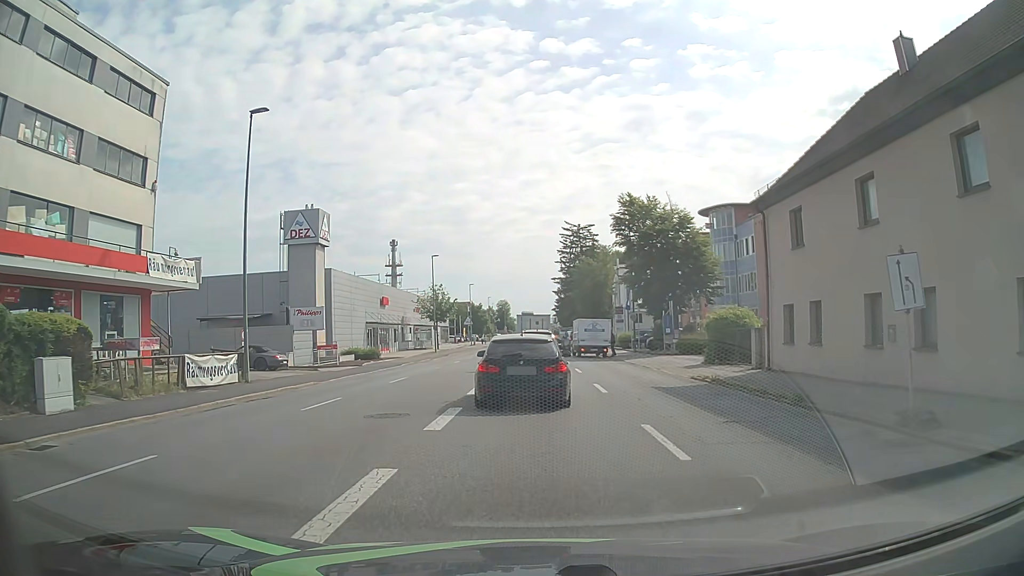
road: tertiary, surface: asphalt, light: Day
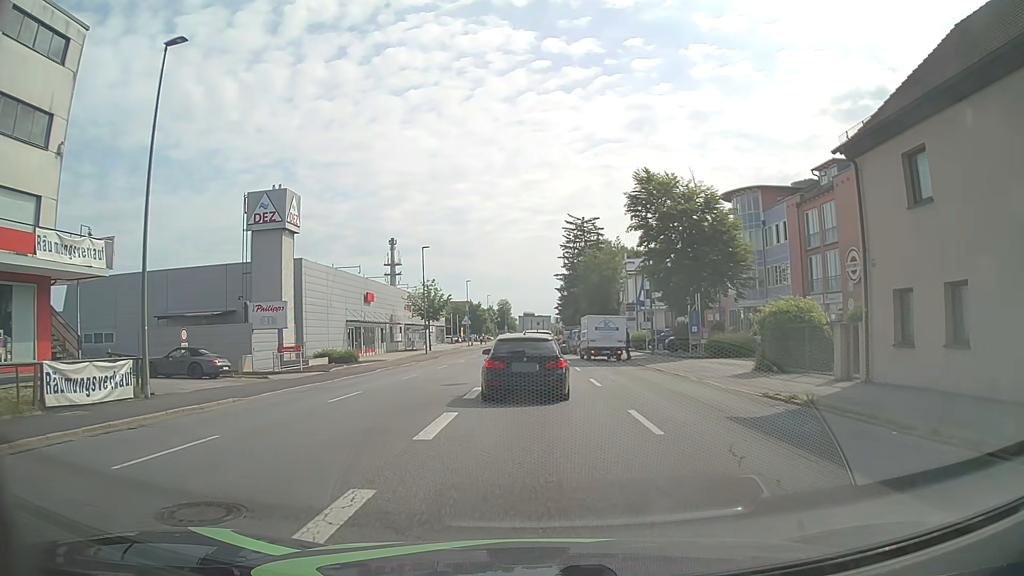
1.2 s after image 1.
(0.0, +7.2) m; 0°
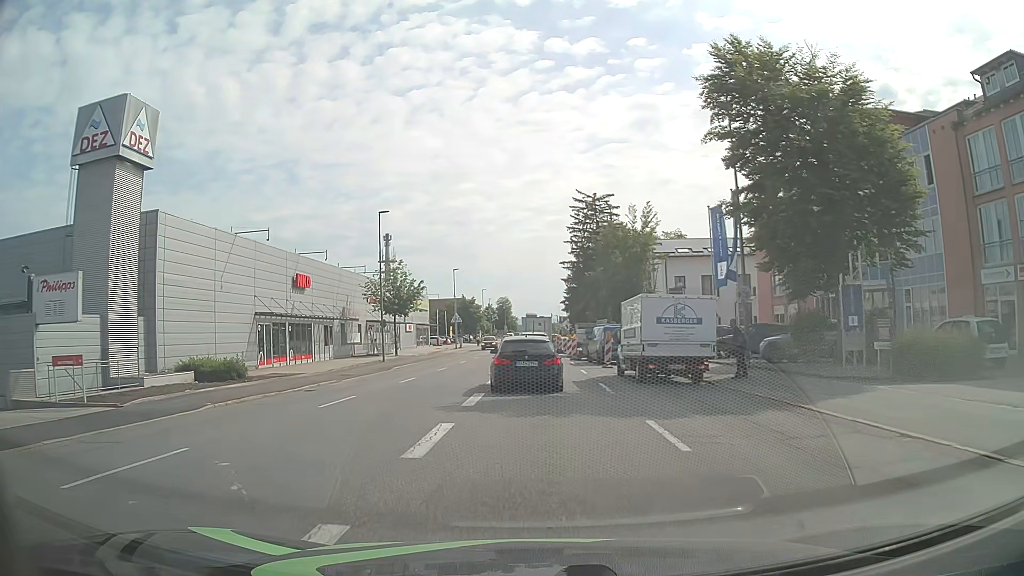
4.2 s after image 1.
(0.0, +19.3) m; 0°
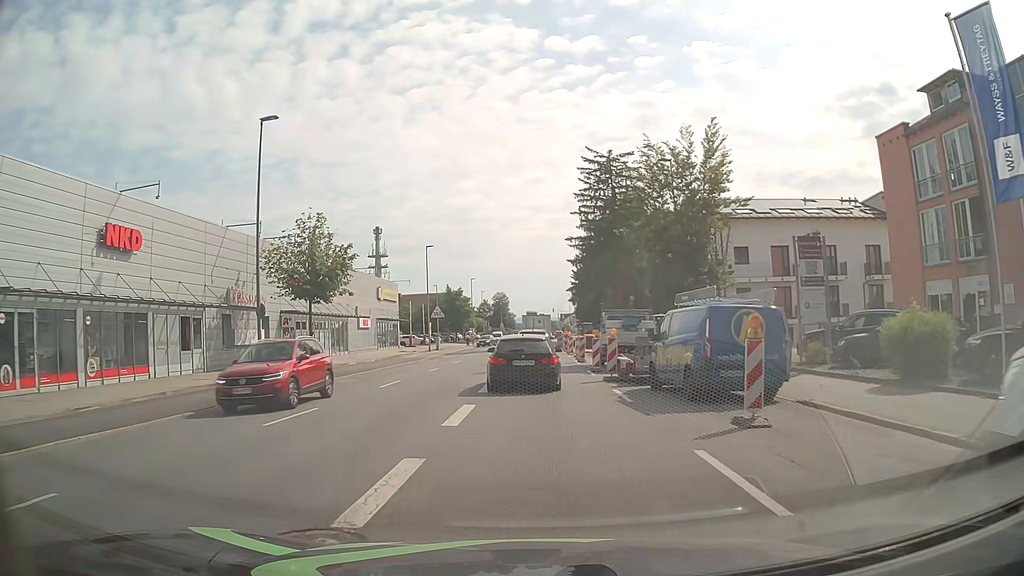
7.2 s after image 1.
(+0.1, +21.3) m; +1°
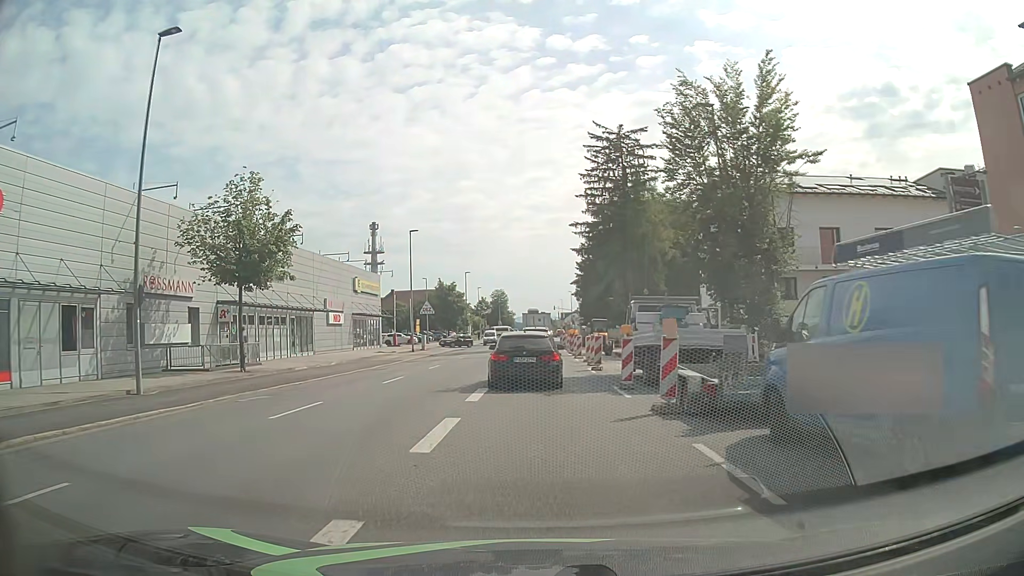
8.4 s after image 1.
(-0.1, +8.8) m; 0°
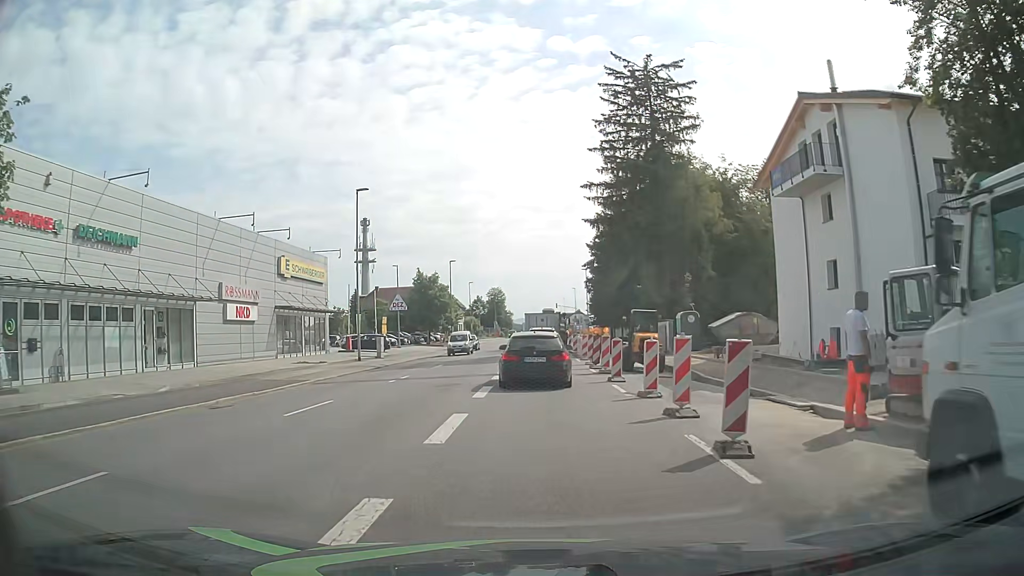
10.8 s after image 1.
(-0.2, +17.3) m; -1°
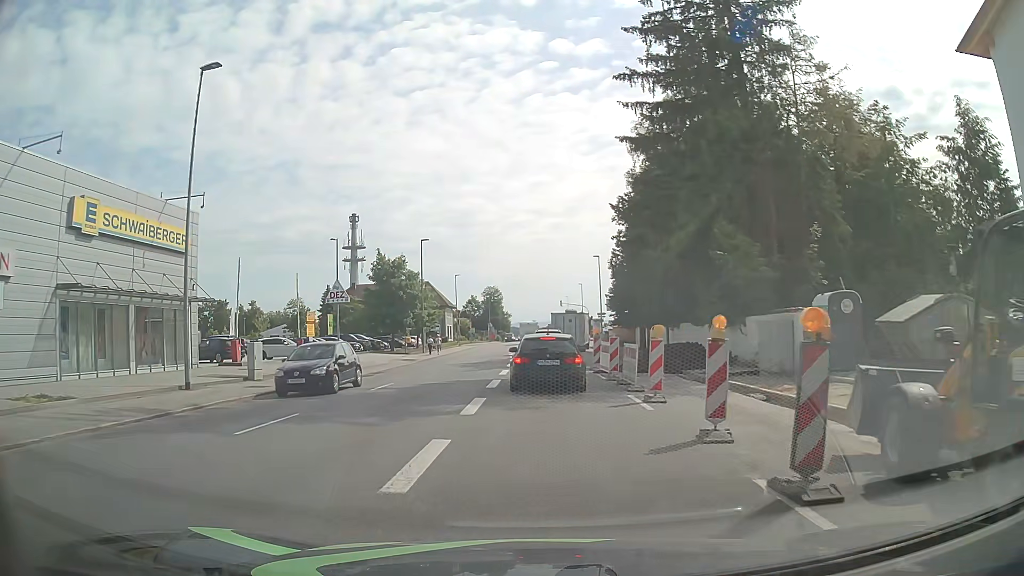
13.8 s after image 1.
(0.0, +20.6) m; 0°
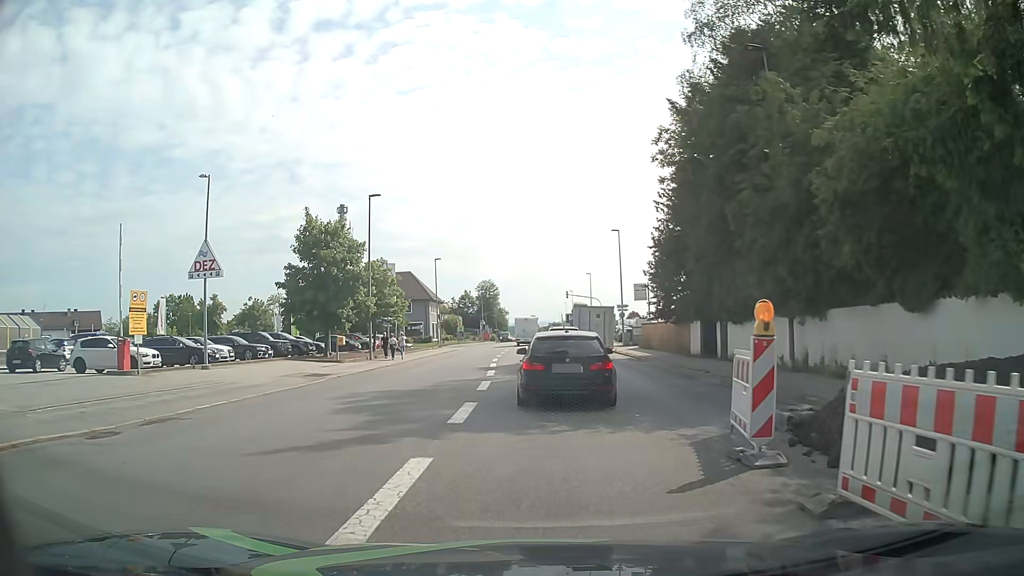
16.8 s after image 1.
(0.0, +19.3) m; 0°
(0, +10) (0, +20) (-1, +30) (-1, +40) (-1, +50) (-1, +60) (-1, +70) (-1, +80) (-1, +90) (-7, +97) m
